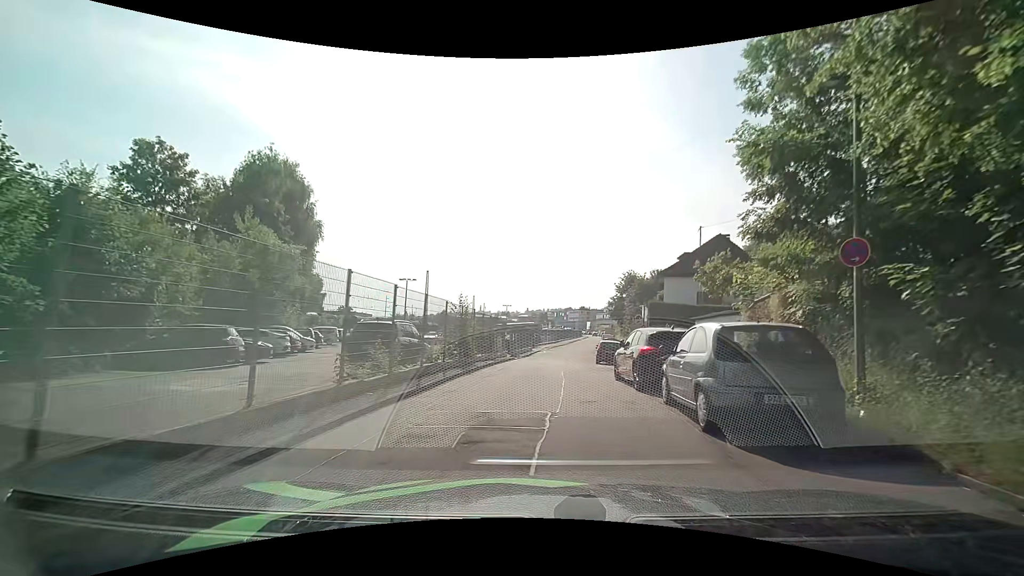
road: residential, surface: asphalt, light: Day
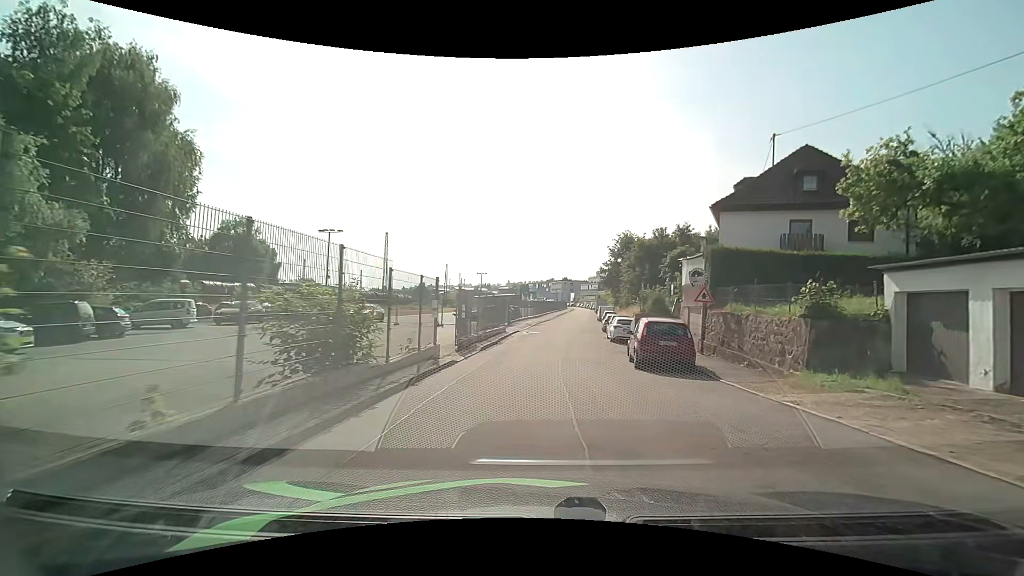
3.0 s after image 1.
(+0.2, +18.4) m; +3°
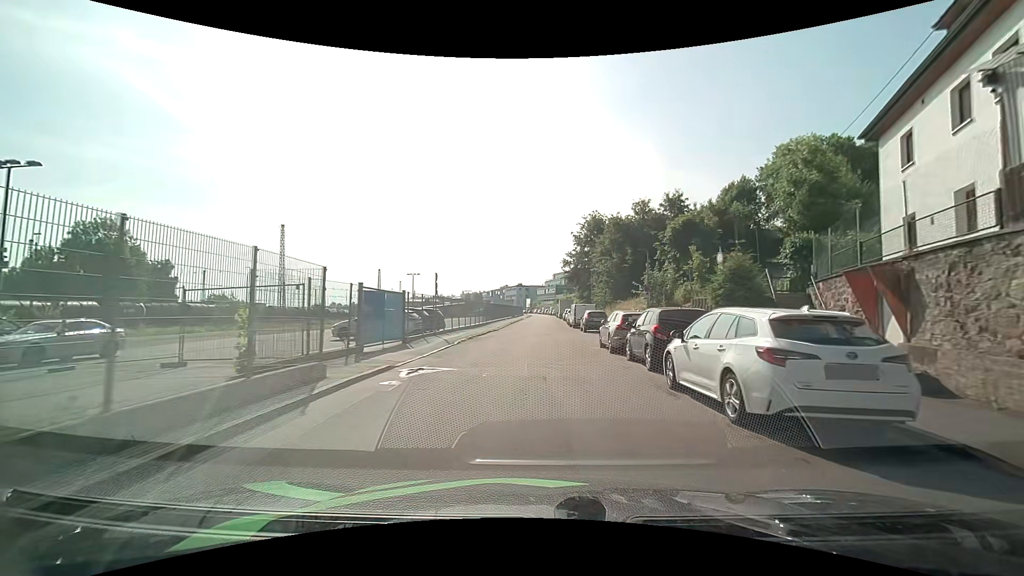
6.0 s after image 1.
(+0.8, +23.2) m; +4°
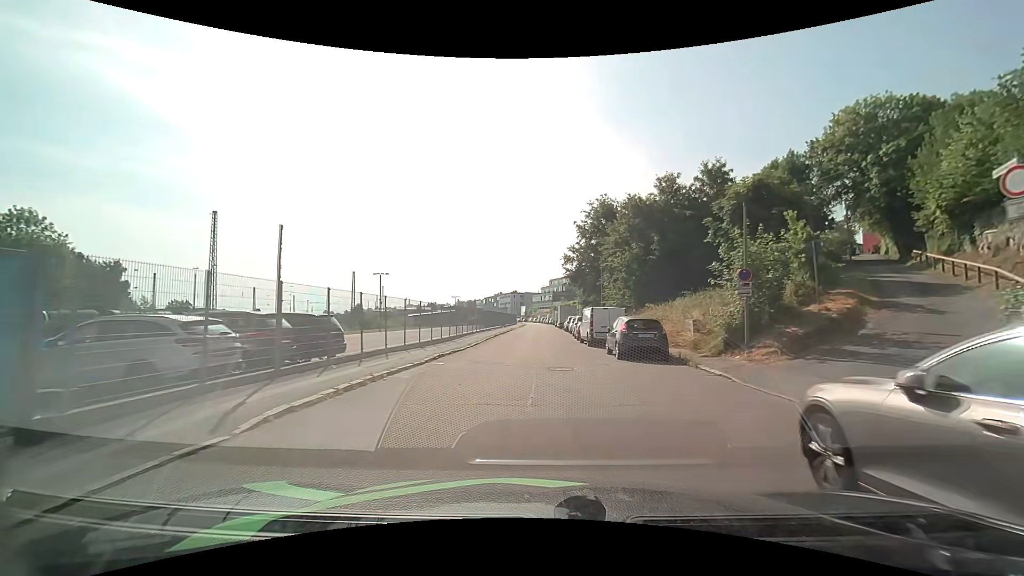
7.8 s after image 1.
(+0.1, +15.6) m; +1°
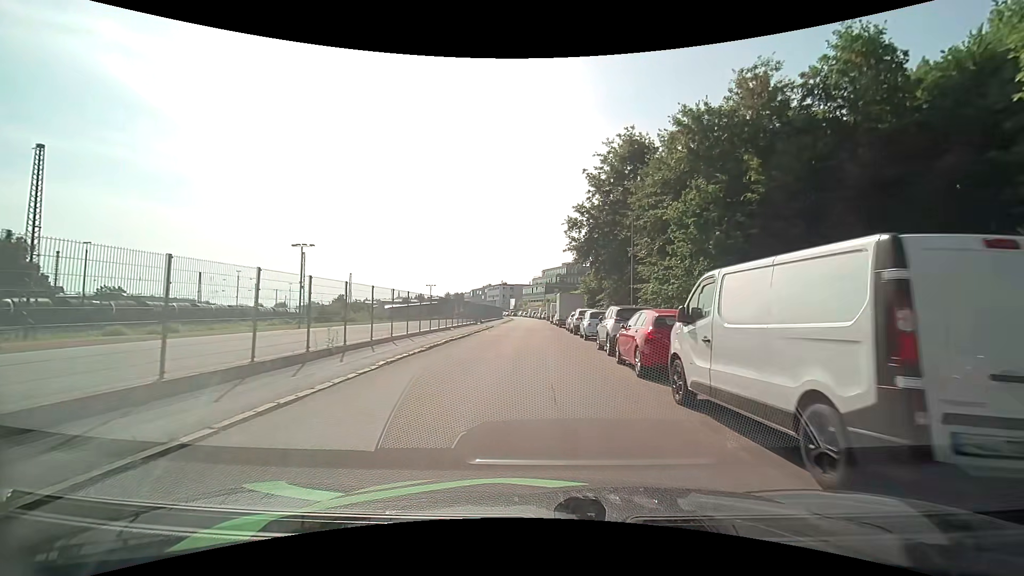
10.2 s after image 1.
(0.0, +21.1) m; 0°
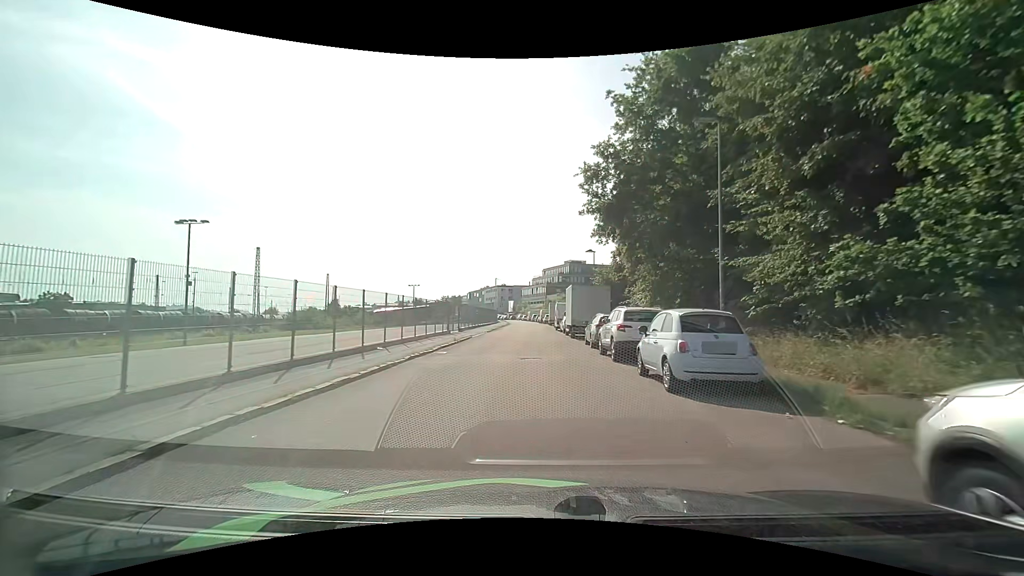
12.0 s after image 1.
(+0.1, +15.9) m; 0°
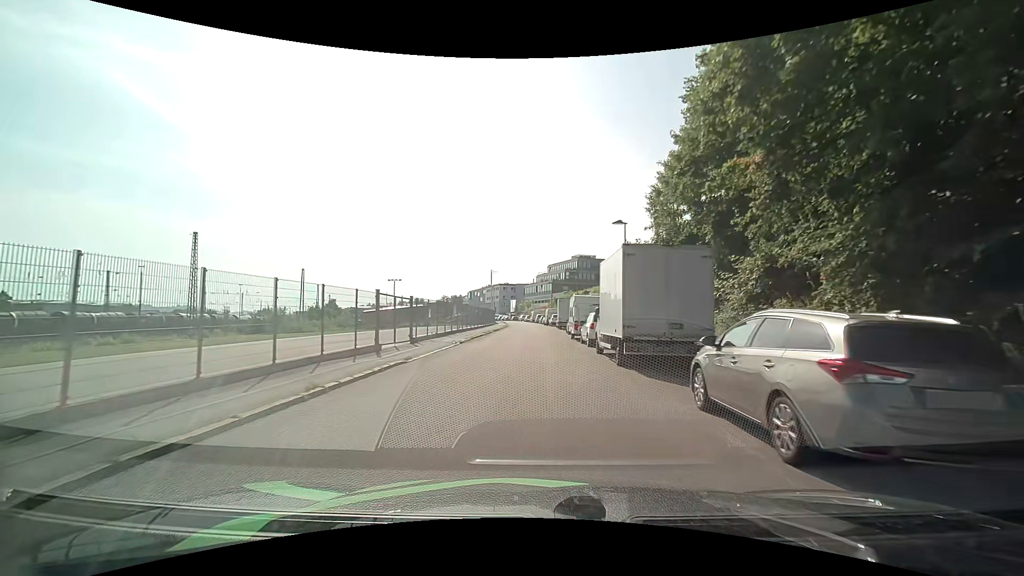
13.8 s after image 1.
(-0.1, +16.2) m; -1°
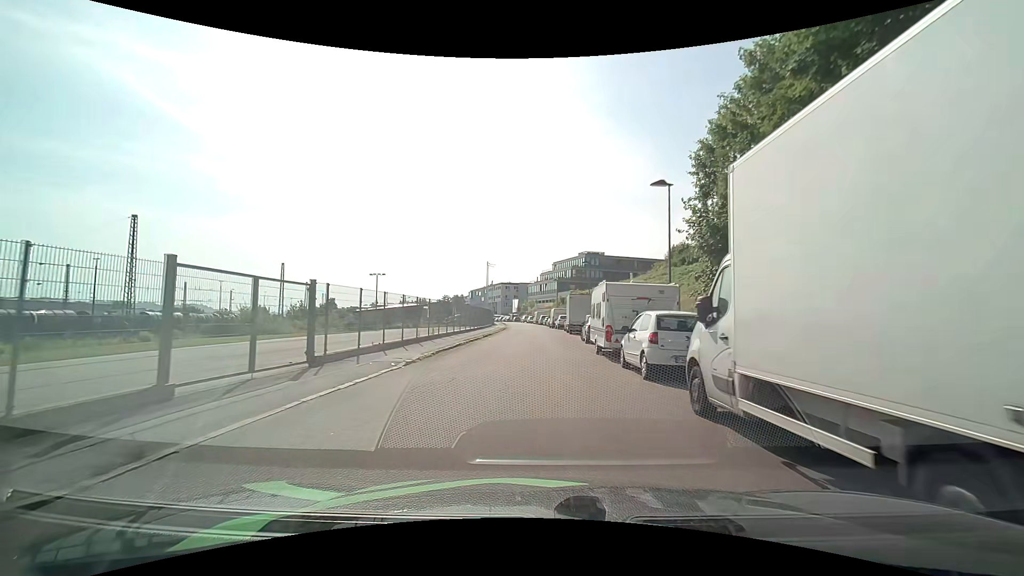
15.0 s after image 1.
(0.0, +10.9) m; -1°
(0, +10) (0, +20) (0, +30) (0, +40) (0, +50) (0, +60) (0, +70) (-1, +80) (-1, +90) (-2, +100) m
